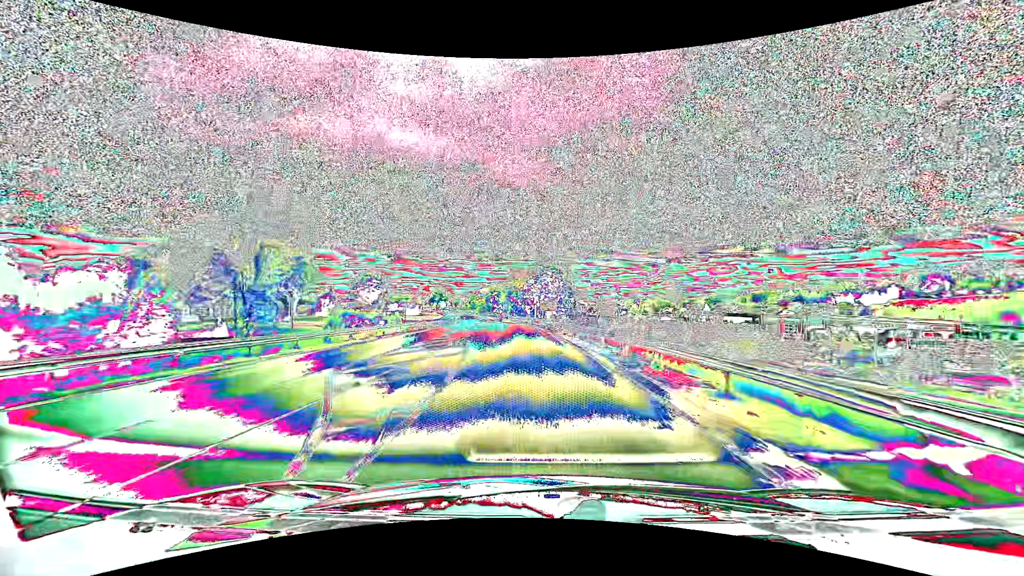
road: primary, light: Day
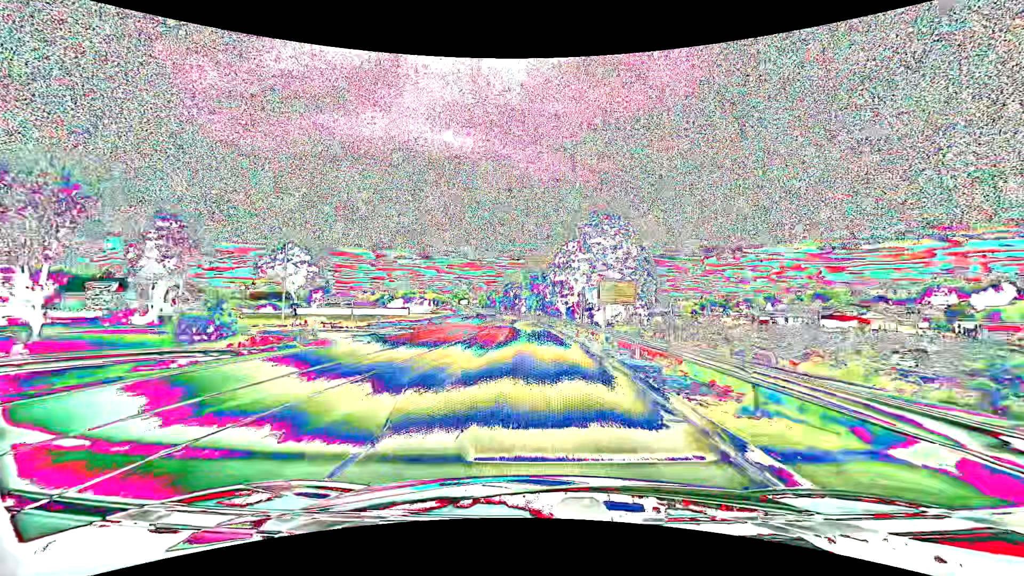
(-1.3, +45.3) m; -3°
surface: asphalt
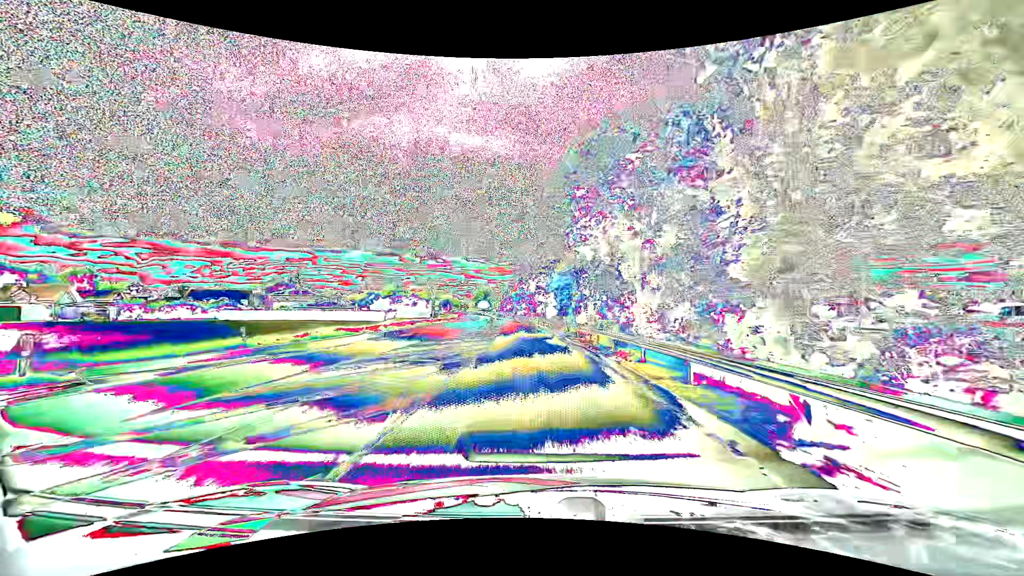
(-1.7, +57.5) m; -3°
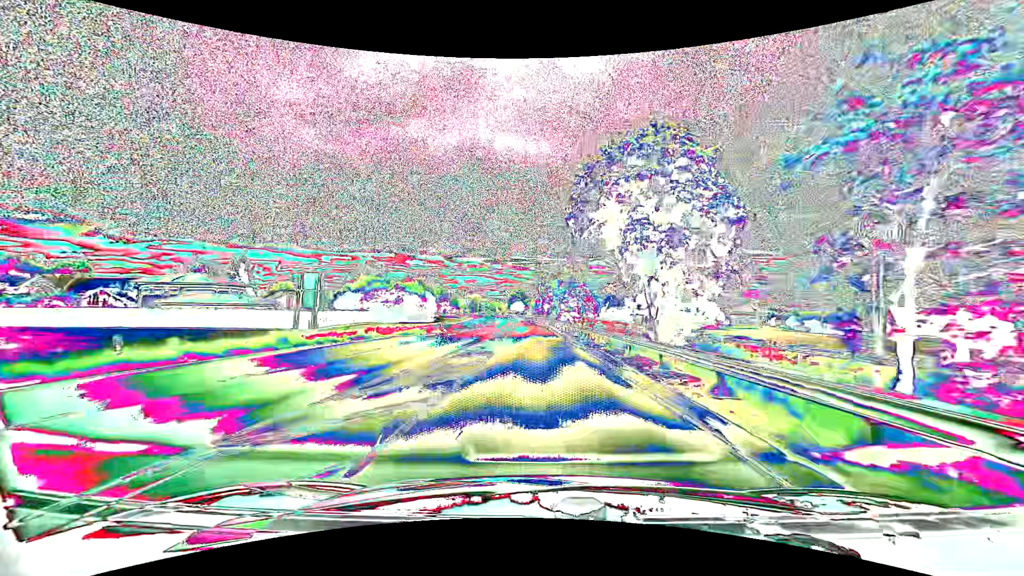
(-3.0, +60.9) m; -5°
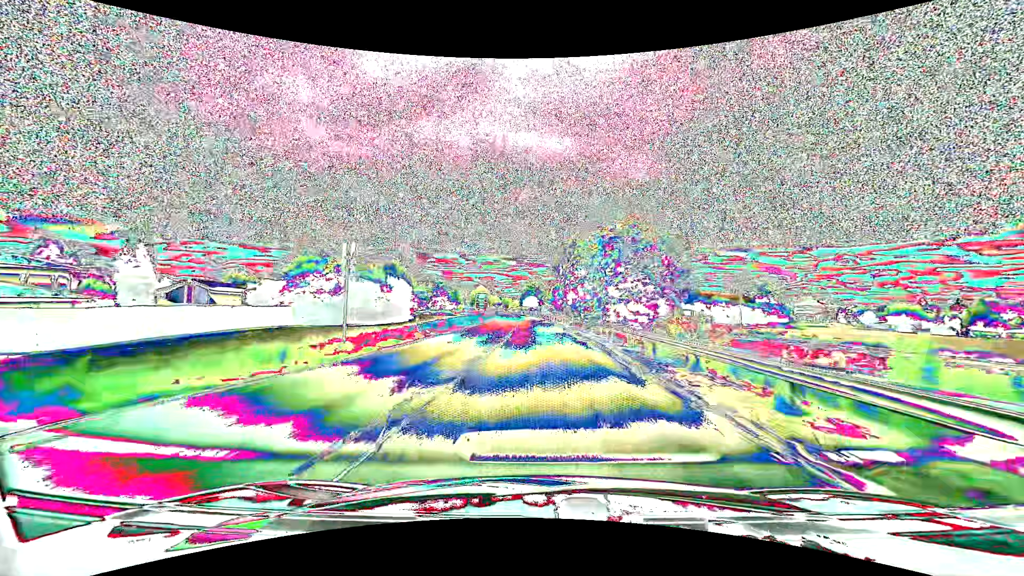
(-0.6, +38.1) m; -2°
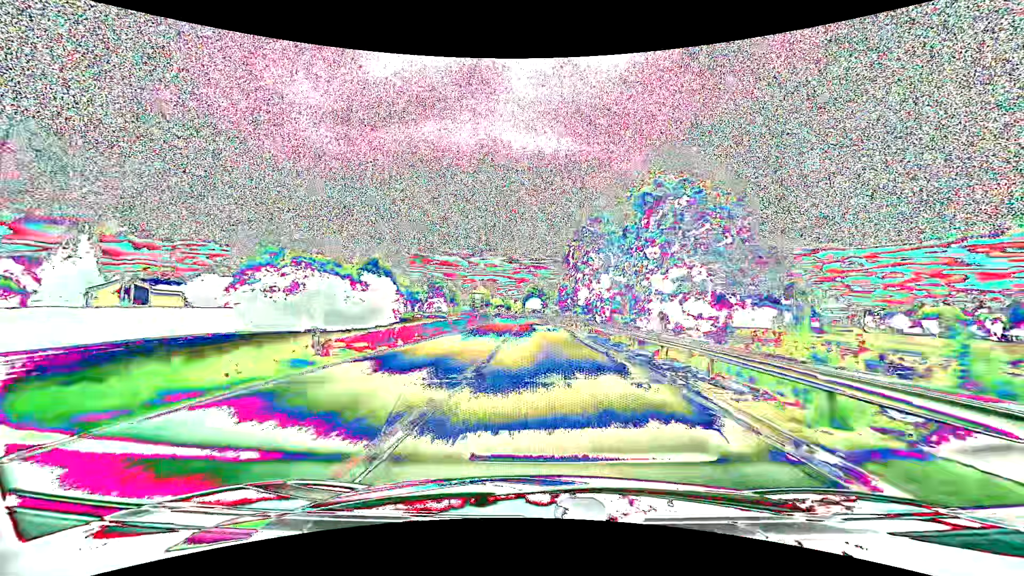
(0.0, +12.7) m; 0°
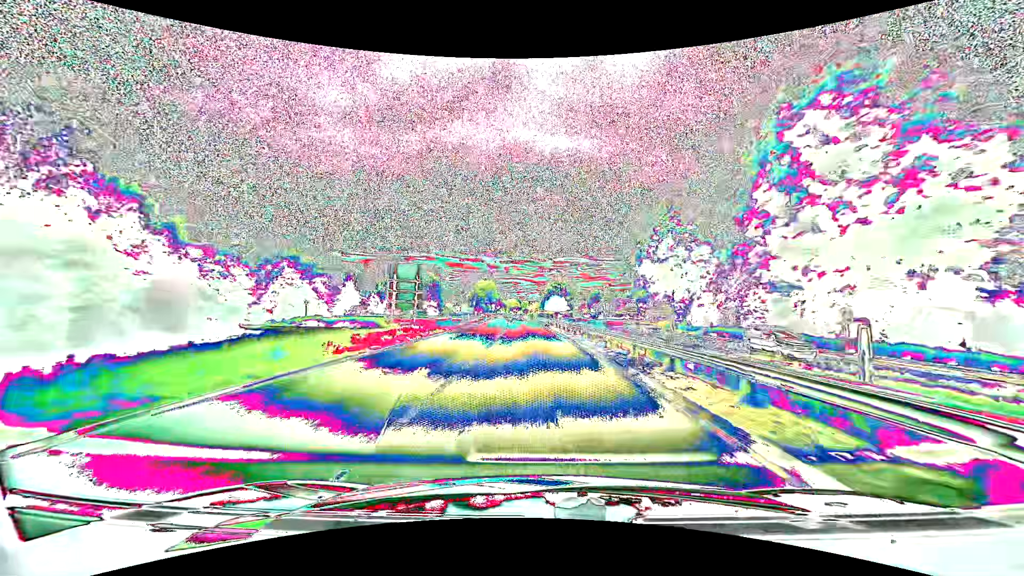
(-0.9, +63.0) m; -2°
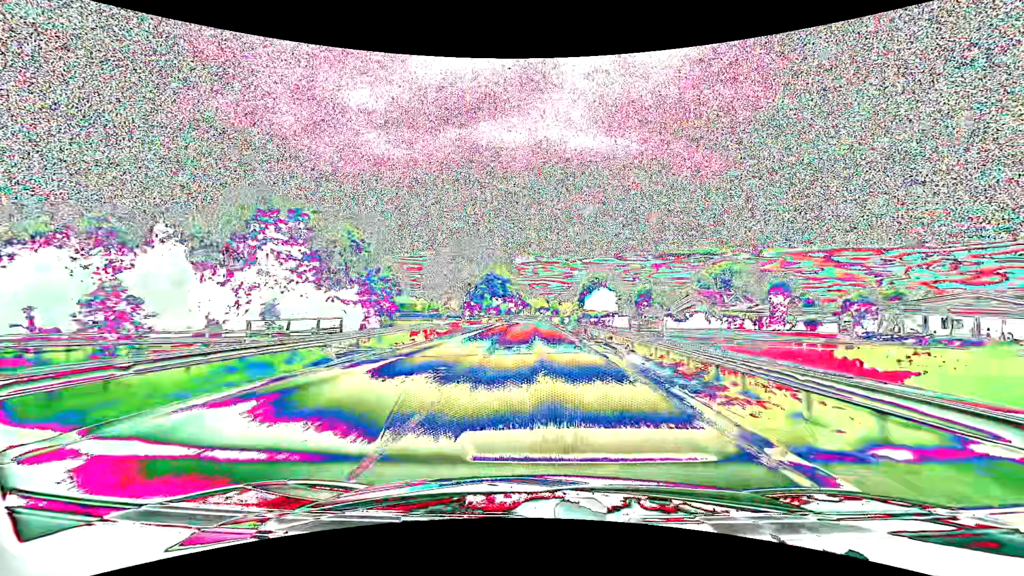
(-2.0, +62.2) m; -3°
(0, +10) (0, +20) (0, +30) (0, +40) (0, +50) (-1, +60) (-1, +70) (-1, +80) (-1, +90) (-1, +100) m
